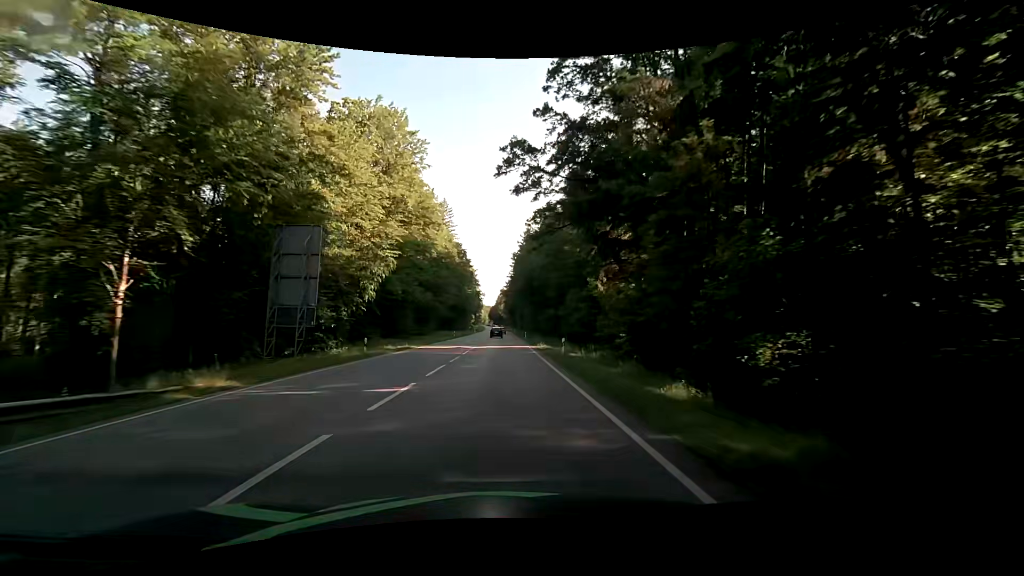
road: secondary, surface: asphalt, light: Day
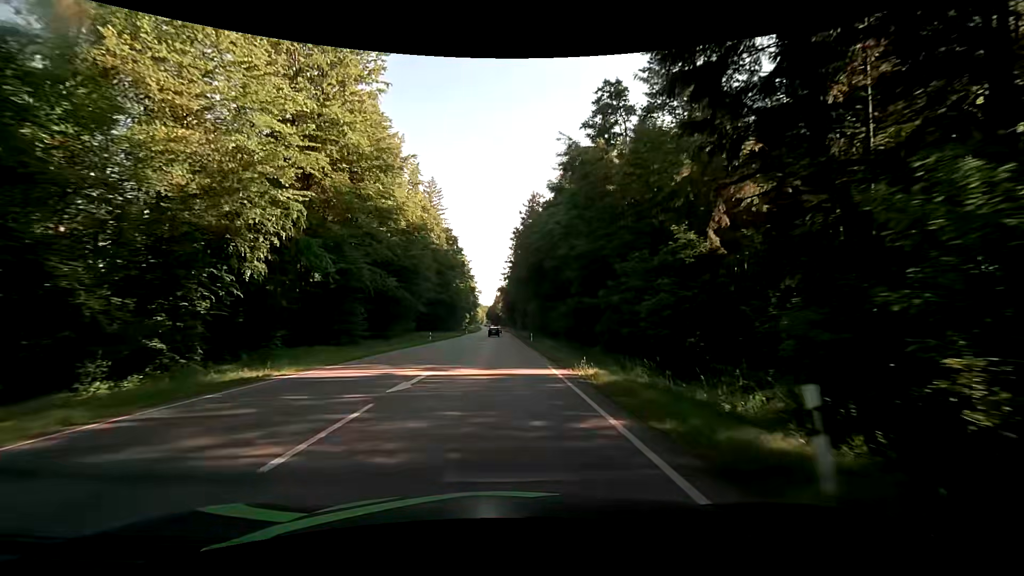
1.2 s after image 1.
(+0.1, +21.5) m; 0°
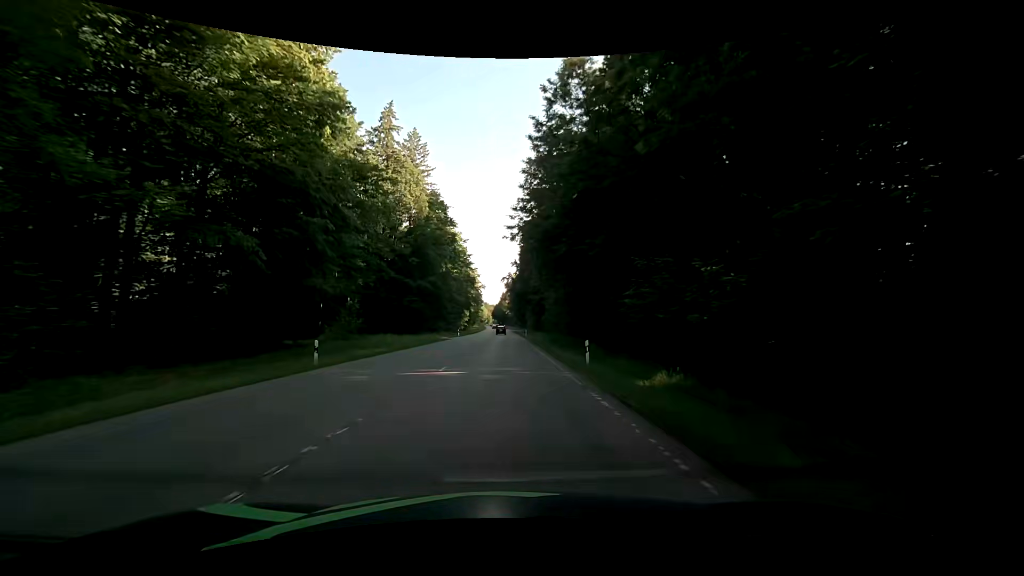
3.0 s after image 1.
(-0.2, +32.2) m; -1°
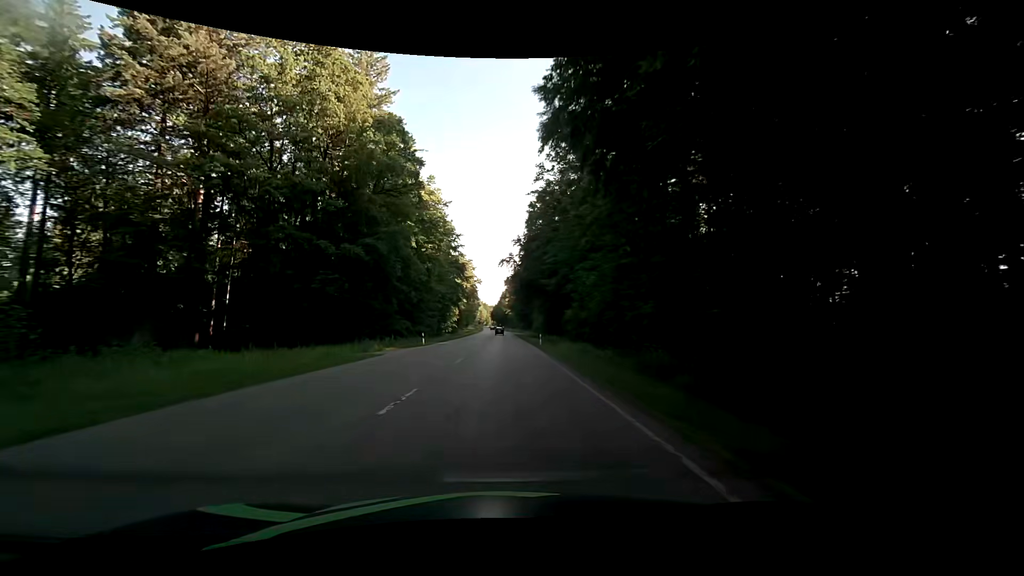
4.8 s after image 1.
(0.0, +32.1) m; -1°
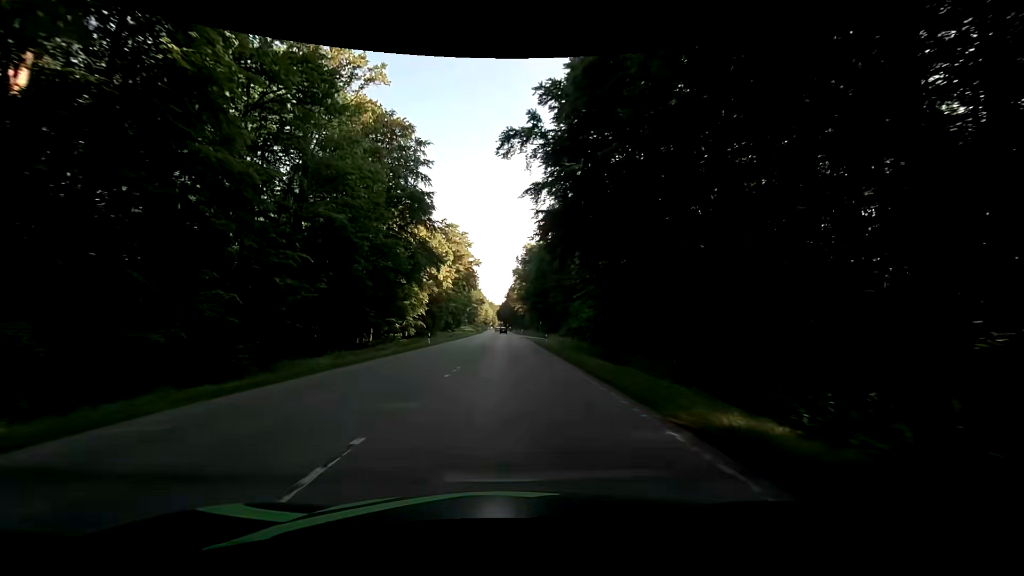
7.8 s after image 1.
(+0.2, +53.6) m; 0°
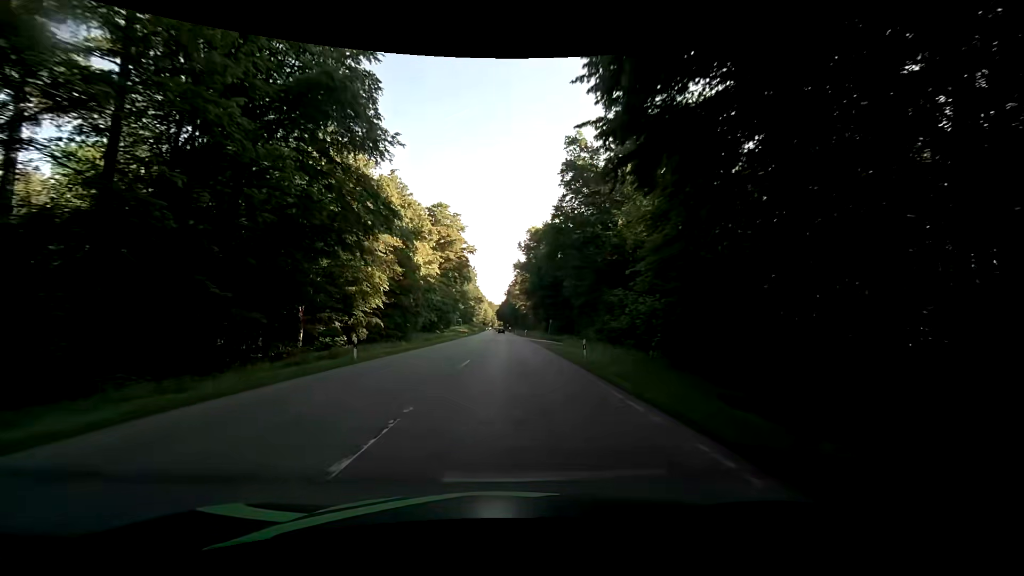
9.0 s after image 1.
(0.0, +21.5) m; 0°
